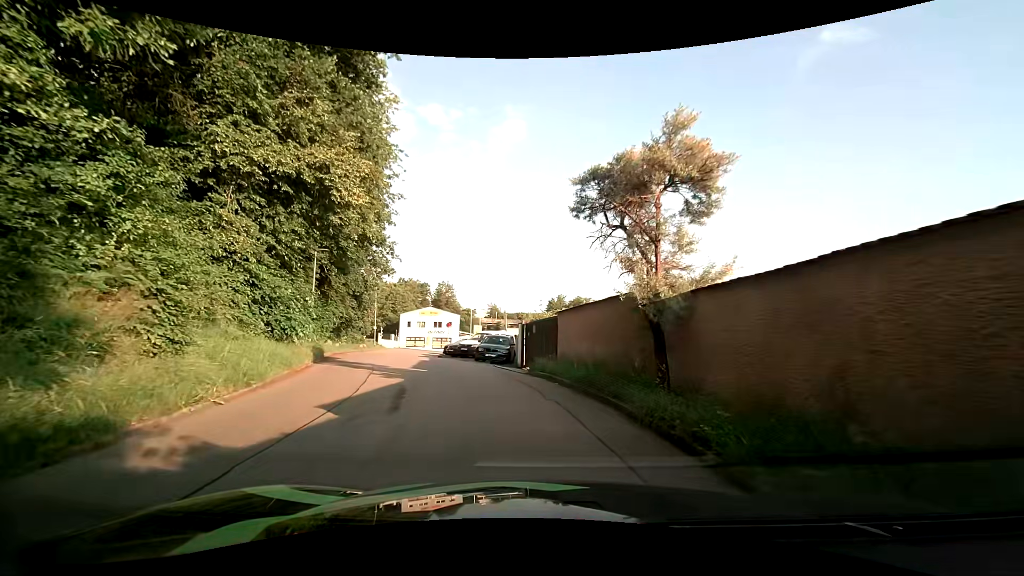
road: residential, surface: asphalt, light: Day
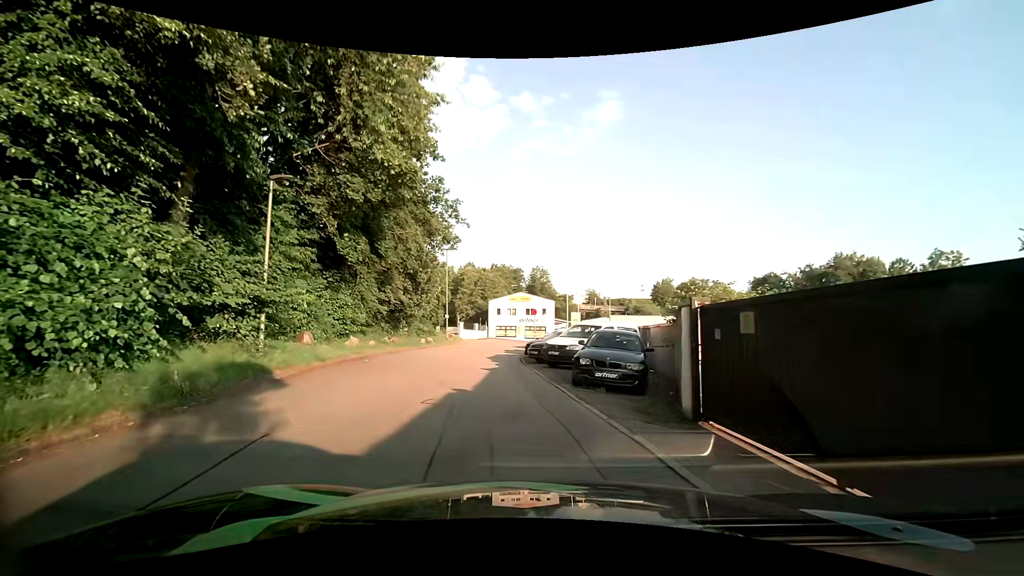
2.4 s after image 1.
(-1.6, +12.4) m; -13°
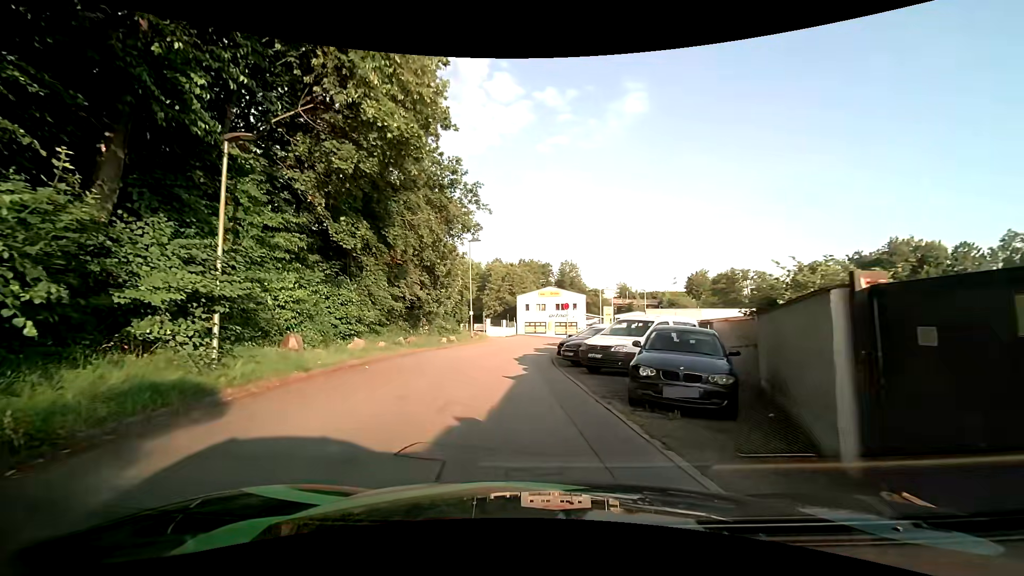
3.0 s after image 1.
(-0.1, +3.3) m; -3°
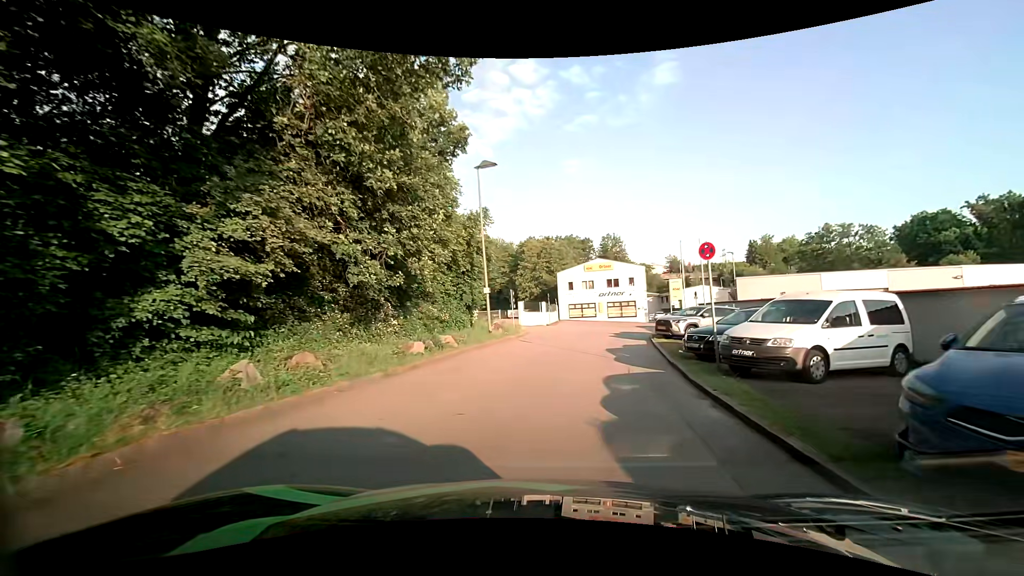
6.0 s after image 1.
(-1.4, +17.3) m; -5°
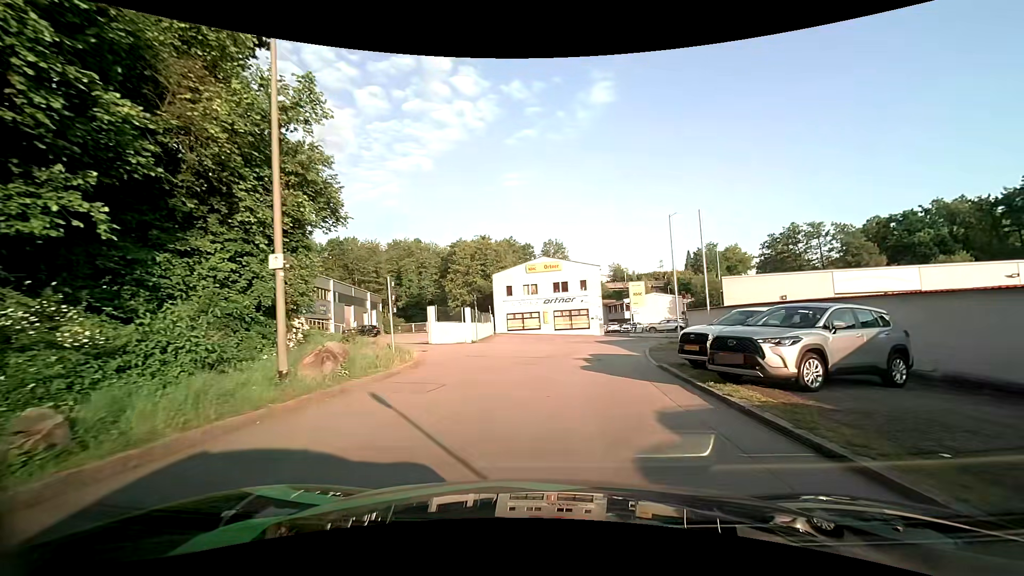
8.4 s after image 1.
(+0.7, +14.4) m; +7°
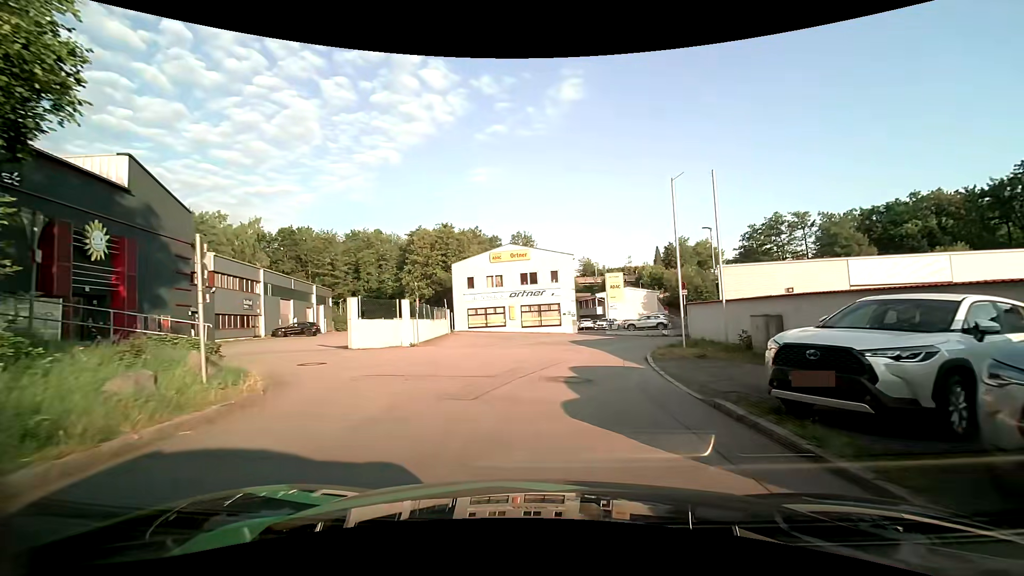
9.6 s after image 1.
(+0.2, +6.9) m; +4°
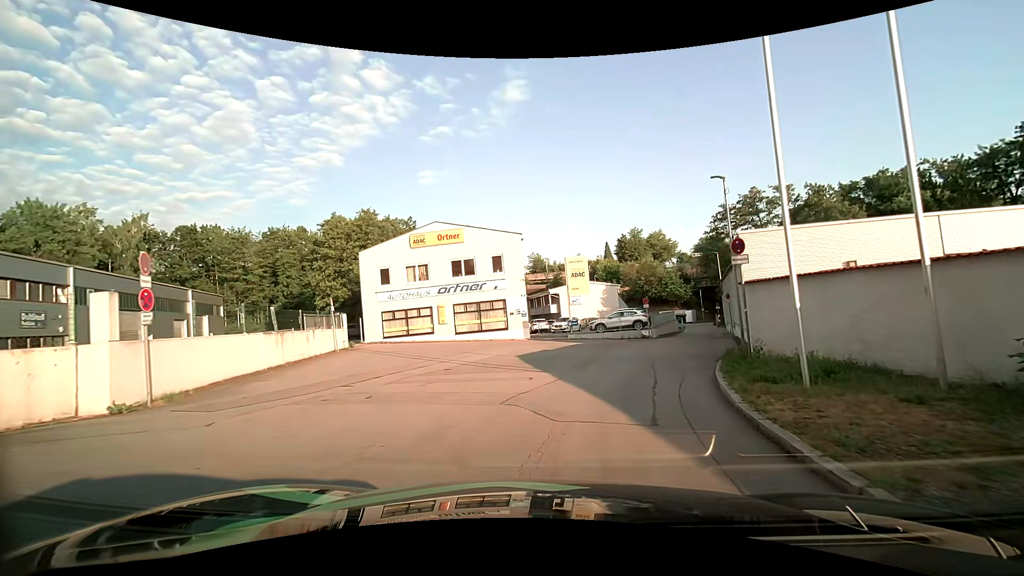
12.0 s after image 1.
(+0.5, +12.7) m; +4°
